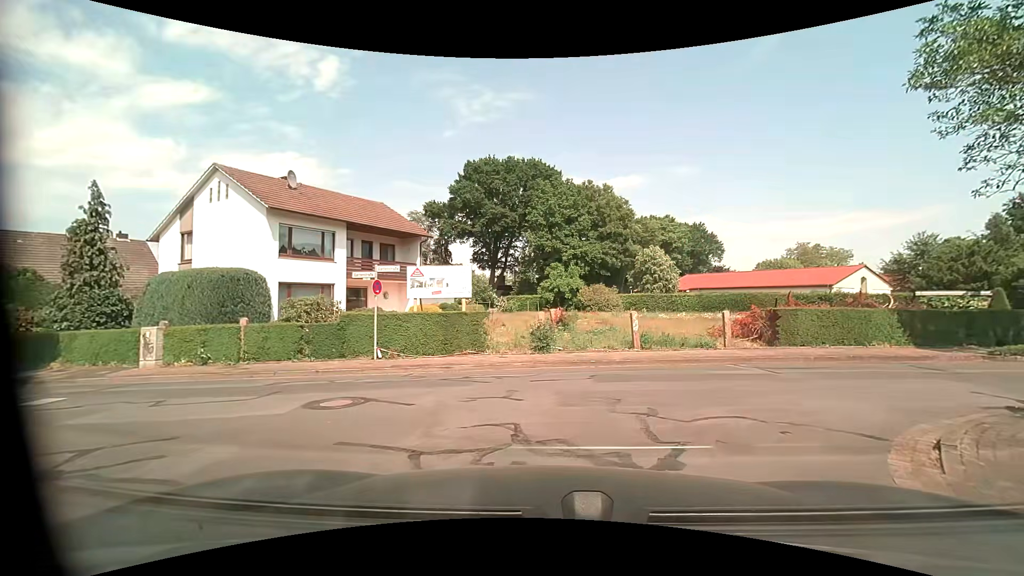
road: residential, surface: asphalt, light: Day
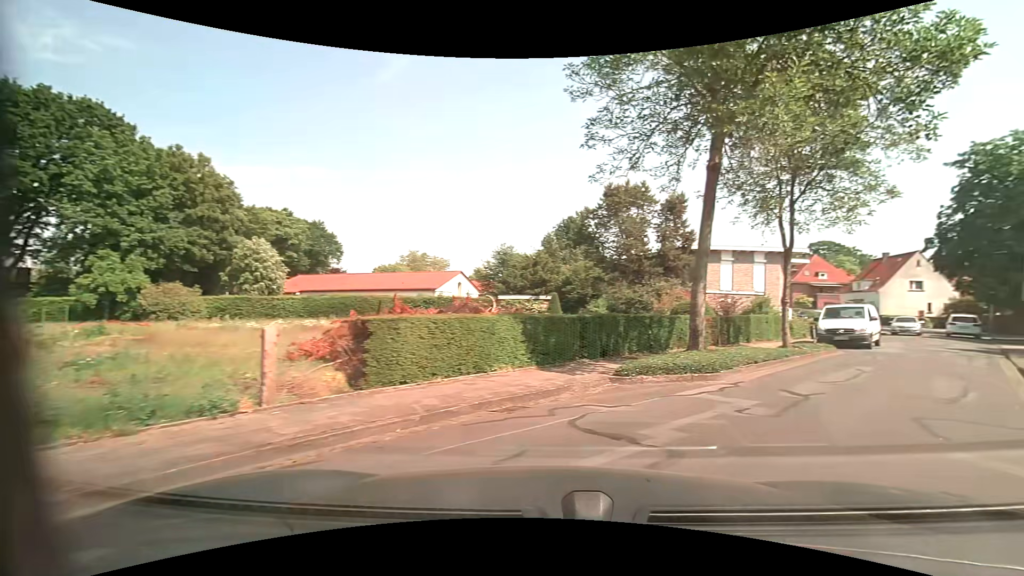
(+2.6, +8.0) m; +44°
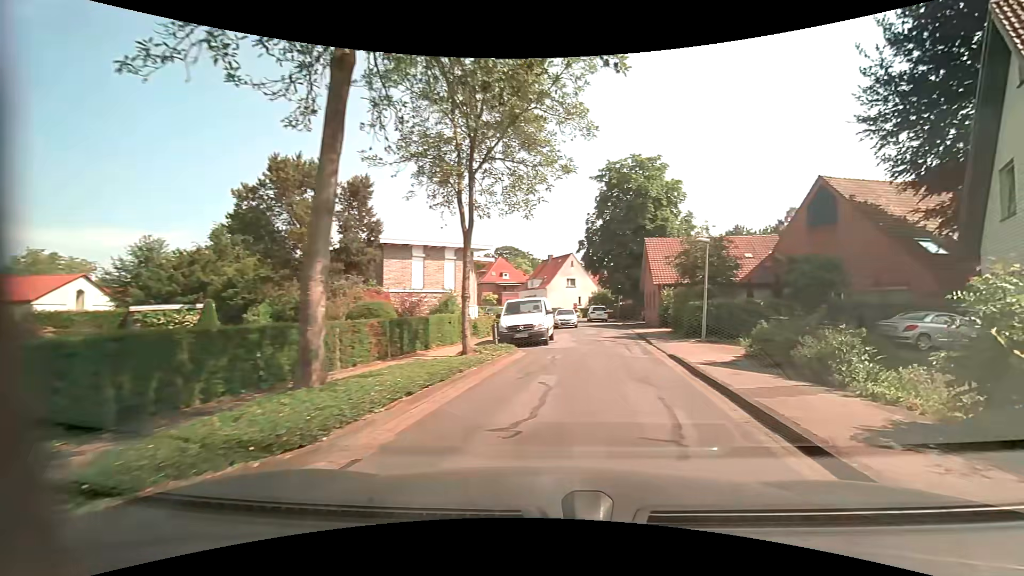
(+1.8, +5.8) m; +31°
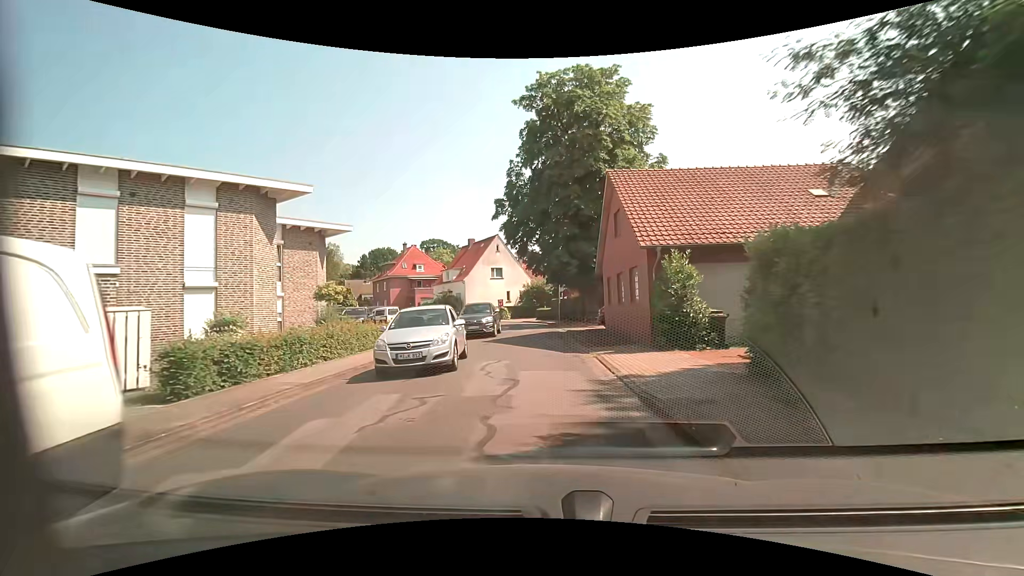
(+2.4, +20.0) m; +6°
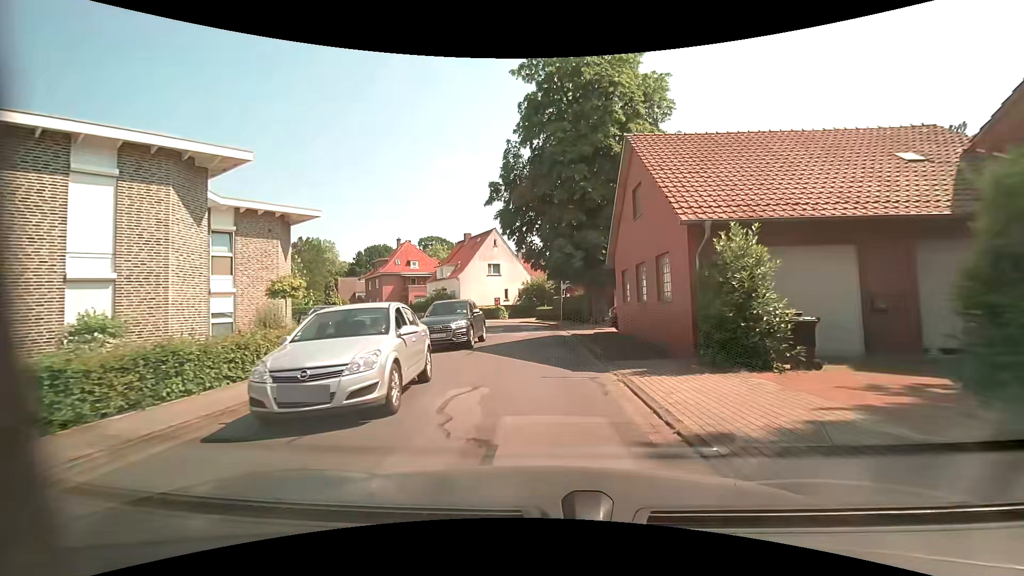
(0.0, +4.3) m; +1°
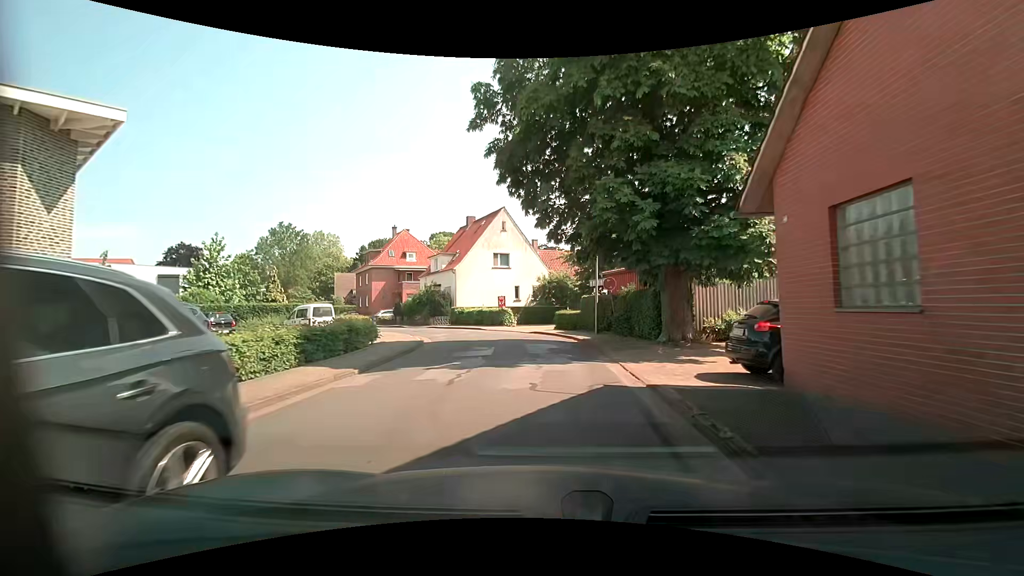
(-0.3, +13.6) m; -3°
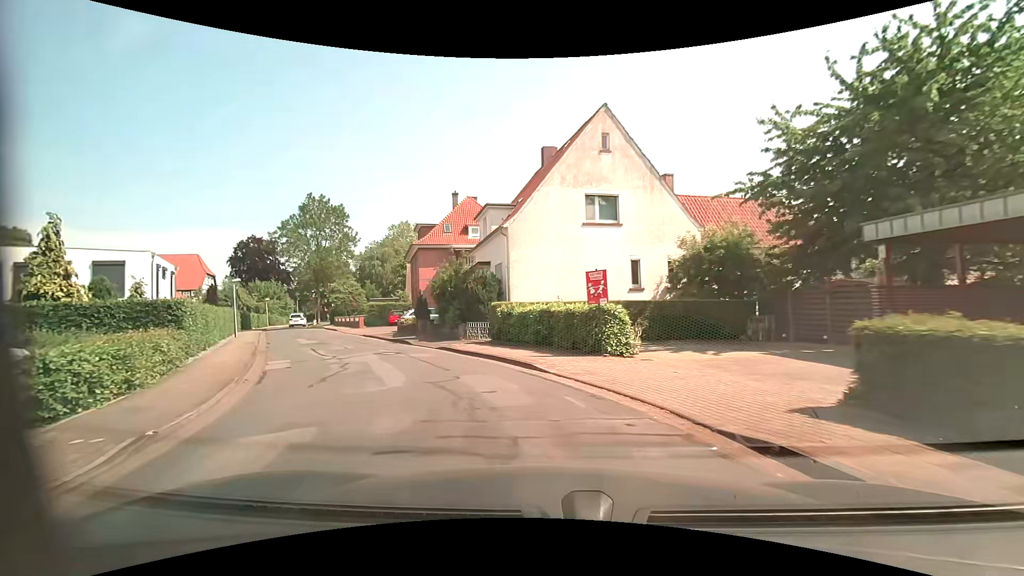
(-1.1, +22.7) m; -13°
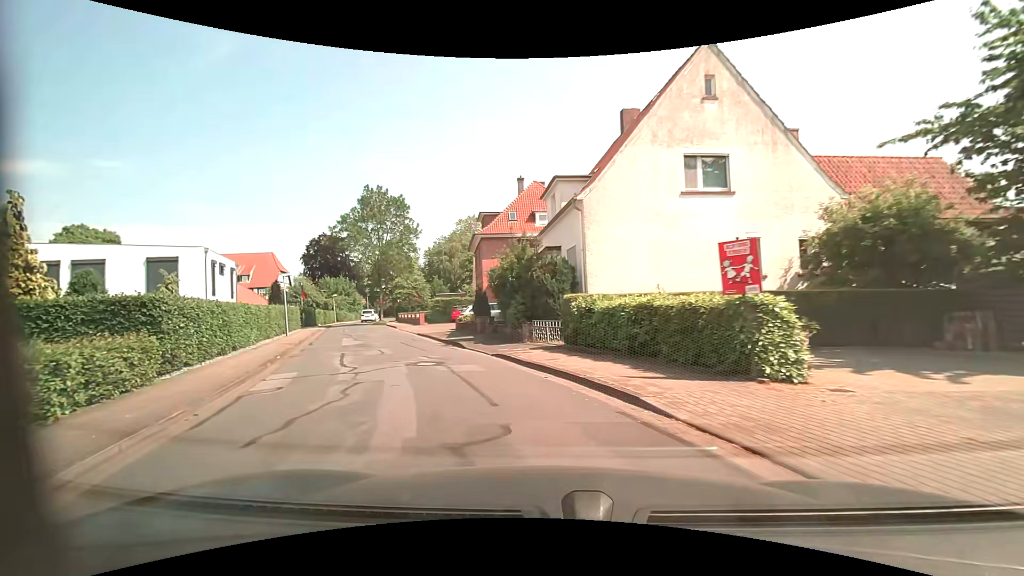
(-0.3, +4.6) m; -8°
(-1, +10) (-5, +19) (-9, +28) (-13, +38) (-17, +47) (-21, +56) (-24, +65) (-26, +75) (-27, +85) (-29, +95) m
